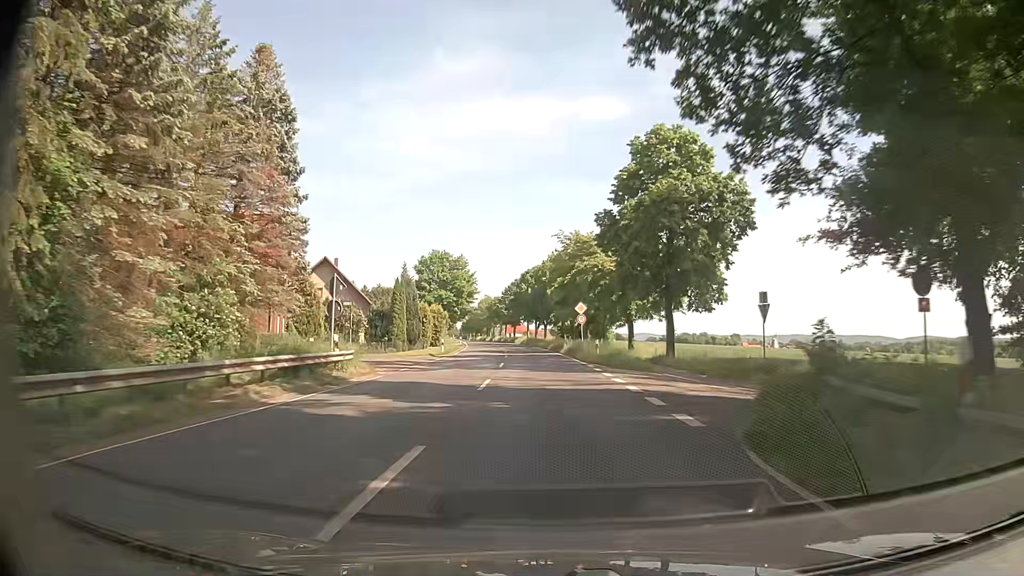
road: secondary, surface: asphalt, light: Day
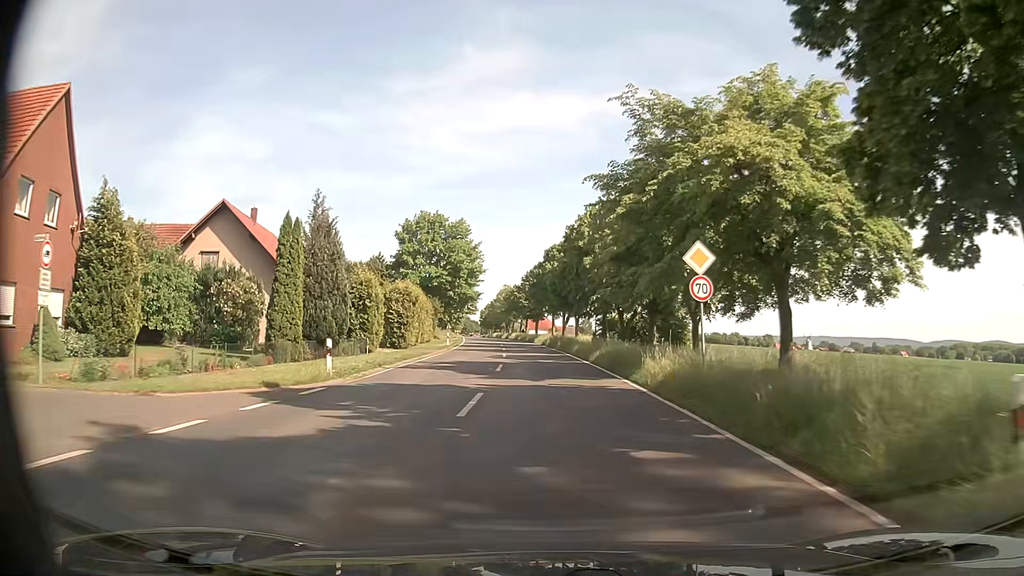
(-0.4, +29.4) m; -2°
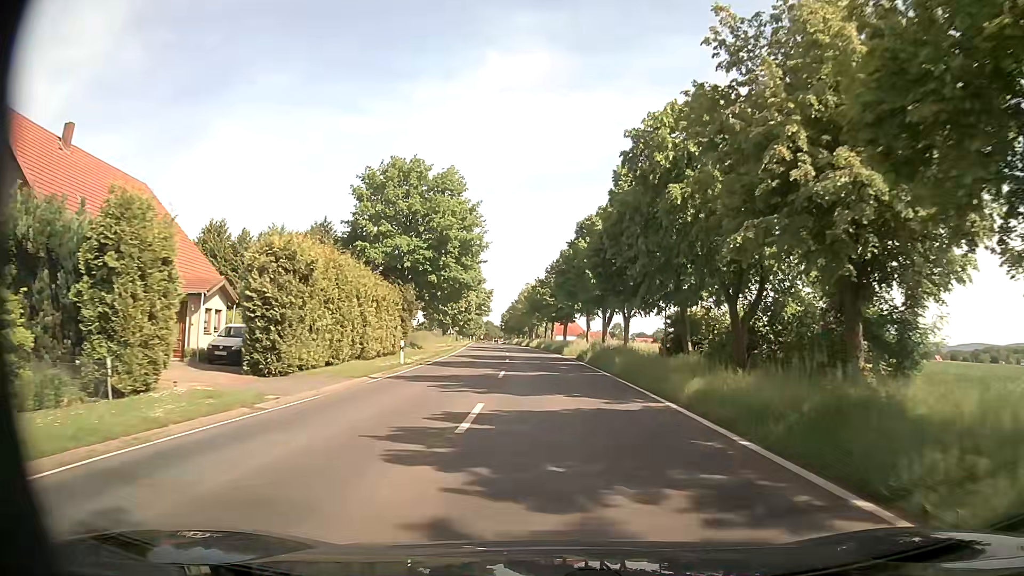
(-0.5, +25.5) m; -2°
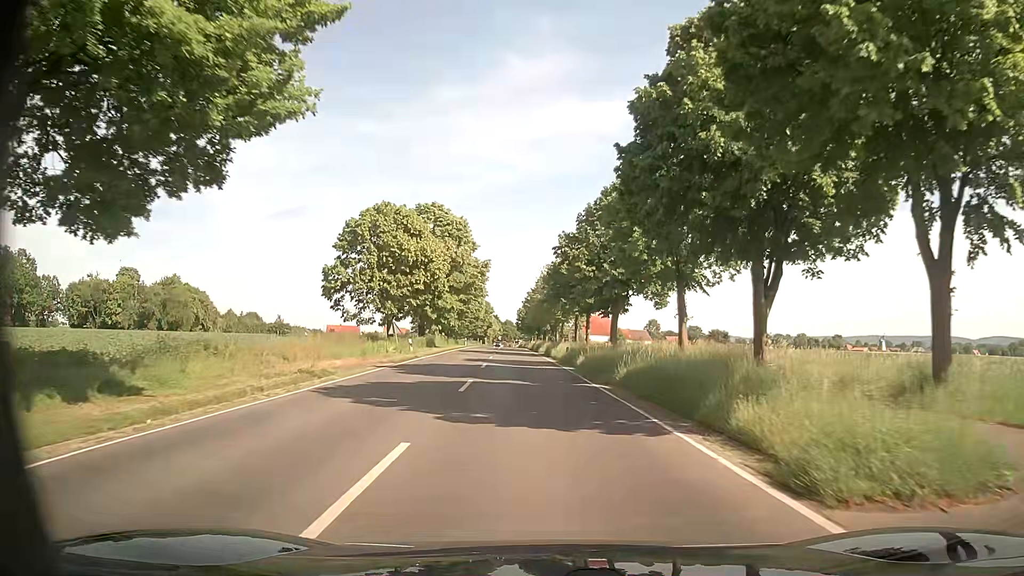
(-0.7, +41.3) m; -1°
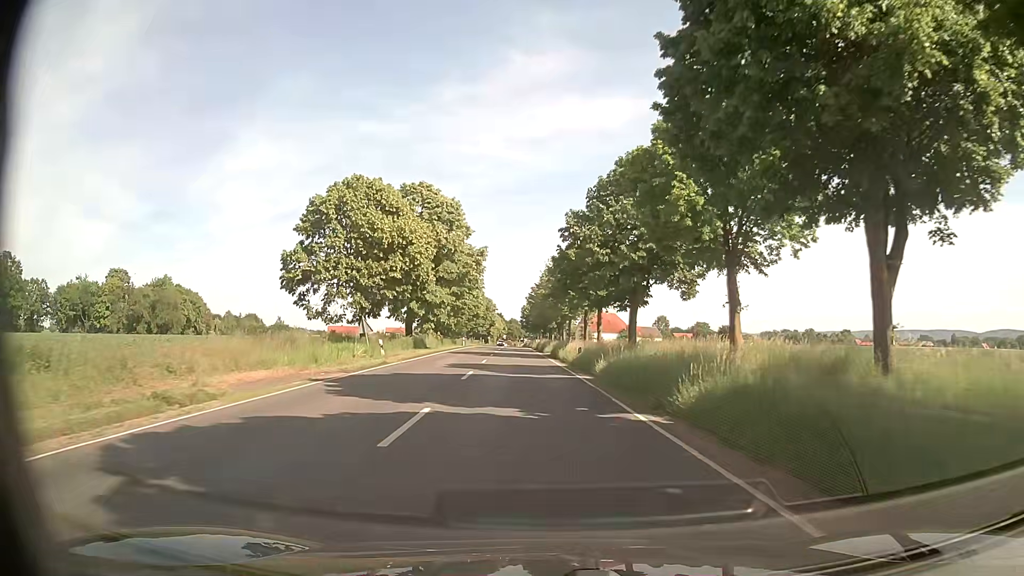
(-0.1, +8.4) m; -2°
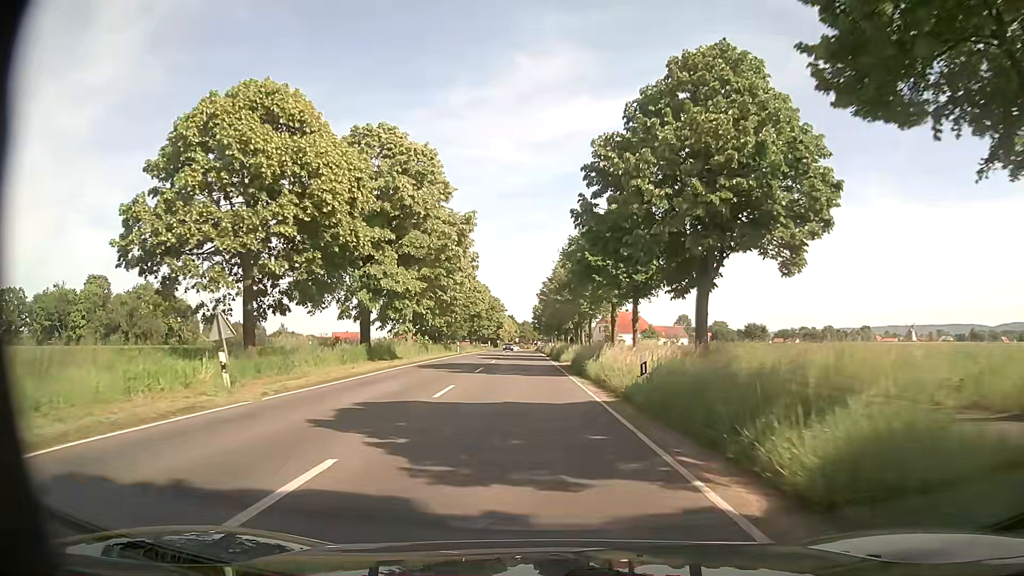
(0.0, +17.0) m; -1°
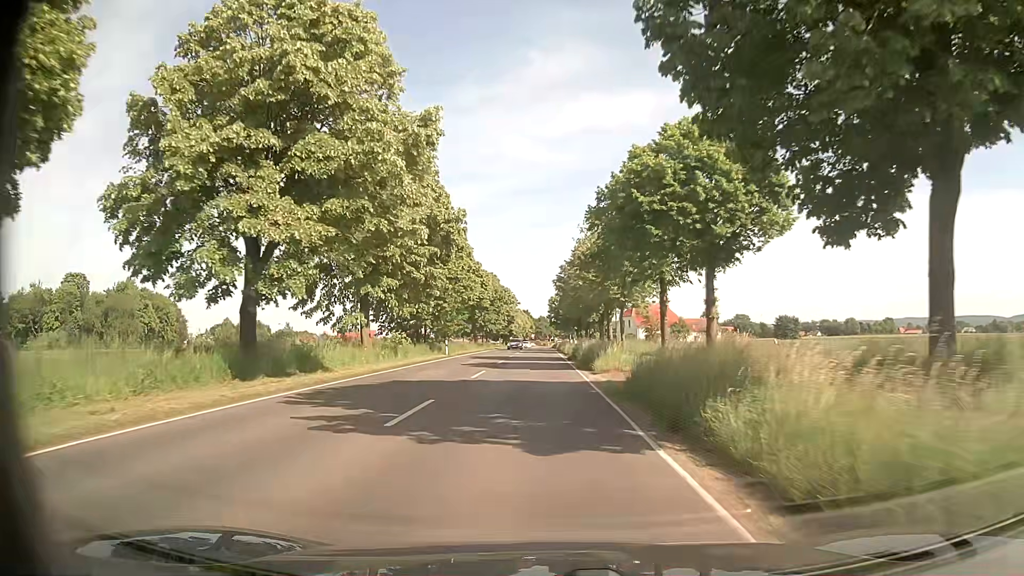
(0.0, +17.3) m; -1°
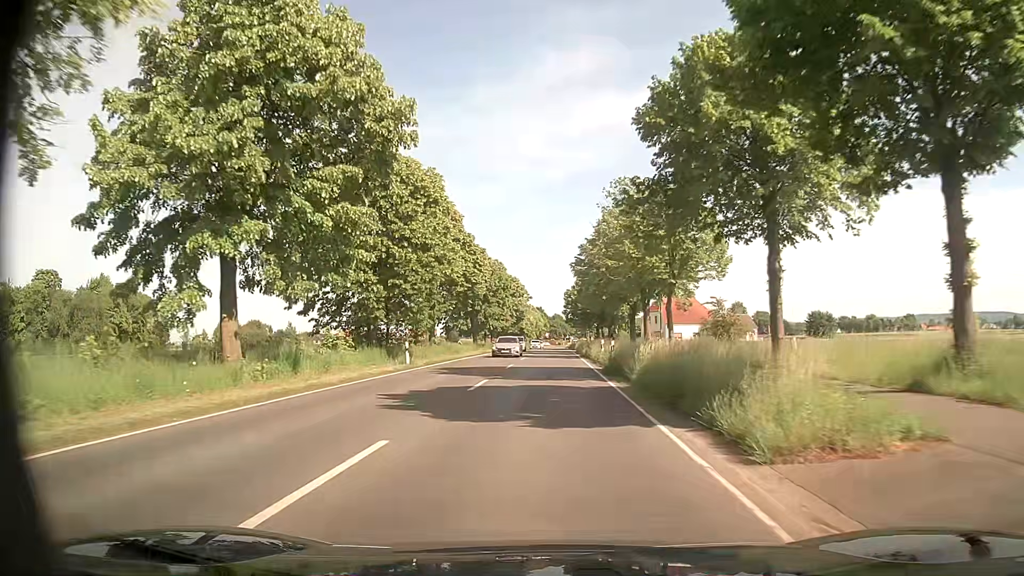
(-0.3, +17.8) m; -1°
(0, +10) (0, +20) (0, +30) (0, +40) (0, +50) (0, +60) (0, +70) (0, +80) (0, +90) (+1, +100) m
